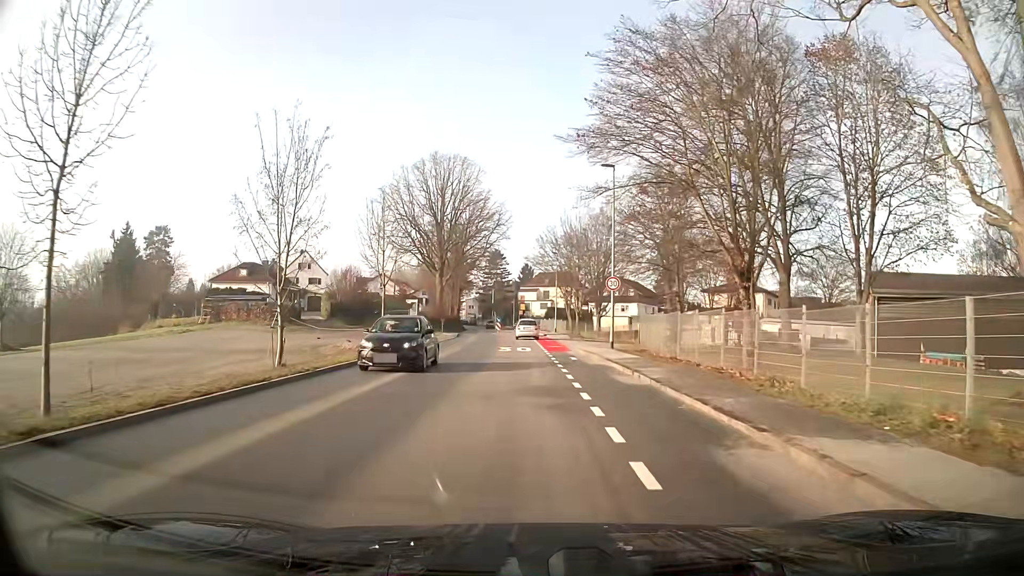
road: tertiary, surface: asphalt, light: Day
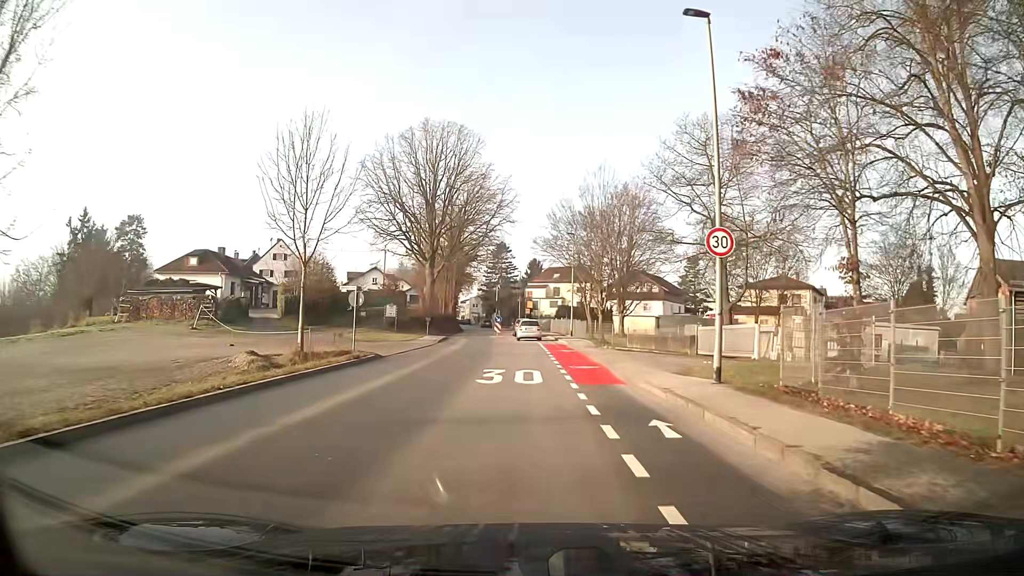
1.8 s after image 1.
(-0.1, +15.6) m; -1°
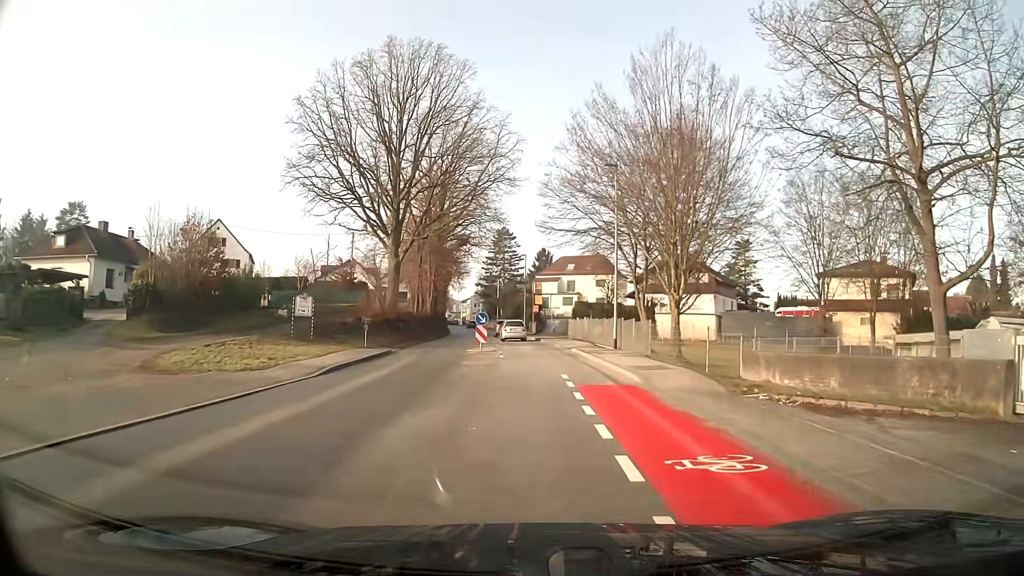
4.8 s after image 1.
(-0.1, +24.3) m; -1°
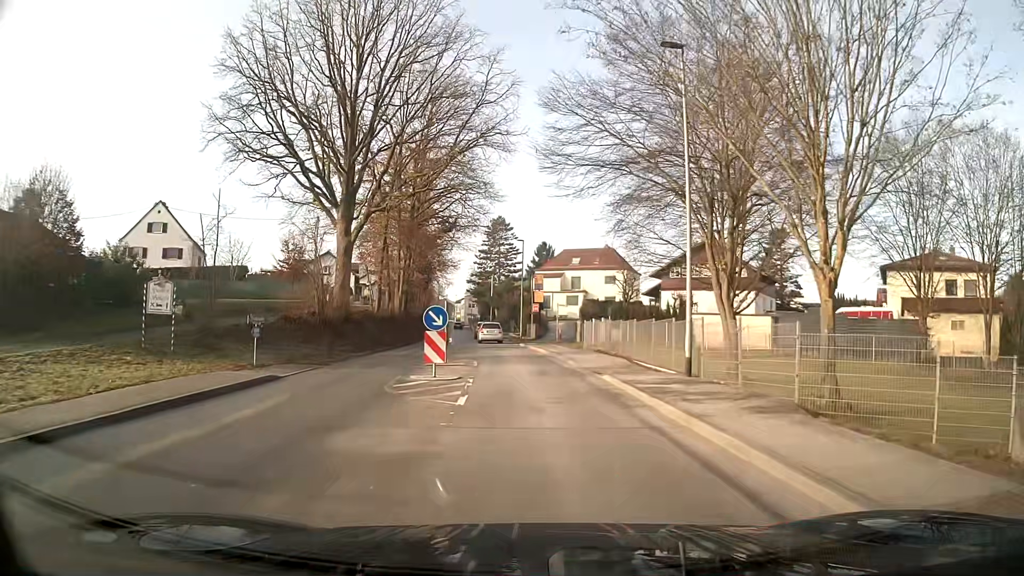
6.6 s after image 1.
(0.0, +14.3) m; 0°
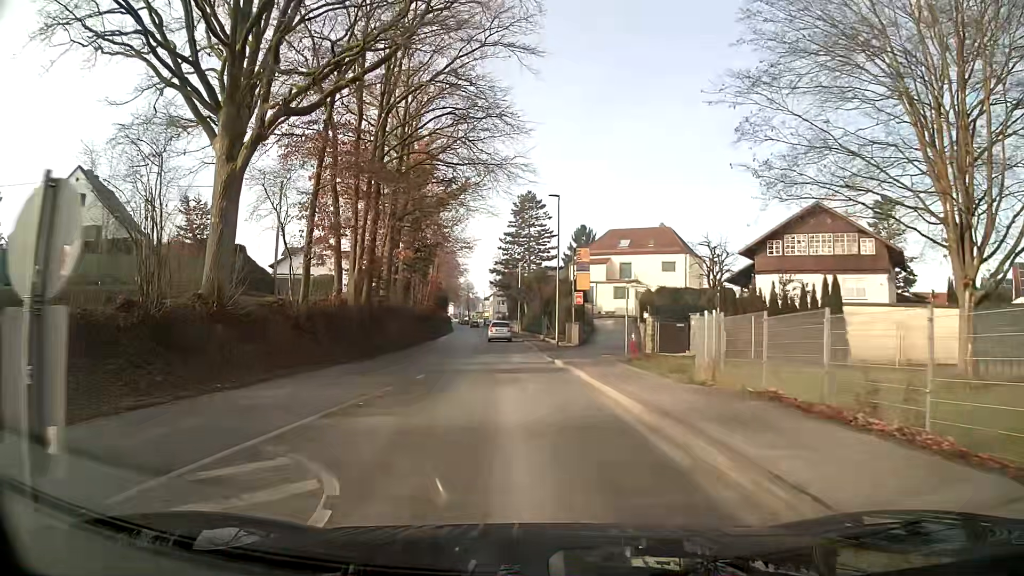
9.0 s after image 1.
(-0.5, +19.4) m; -5°
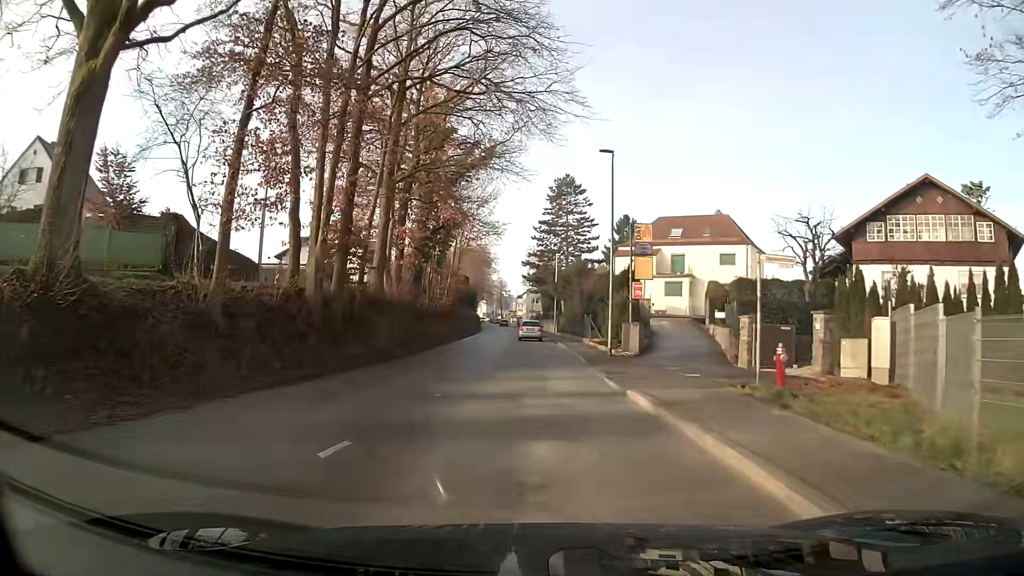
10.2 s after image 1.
(-0.1, +9.8) m; -1°
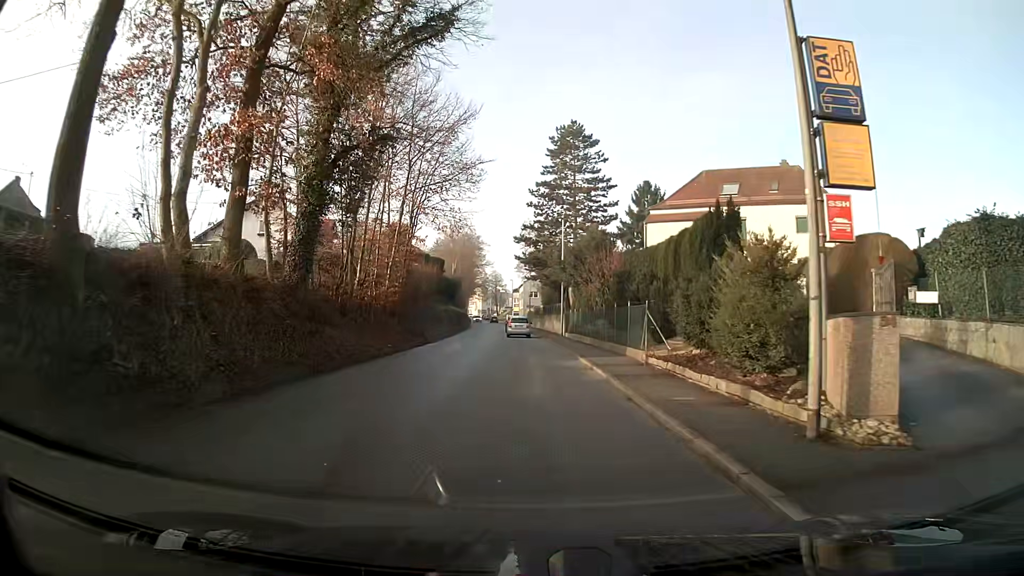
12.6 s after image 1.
(0.0, +19.9) m; +1°
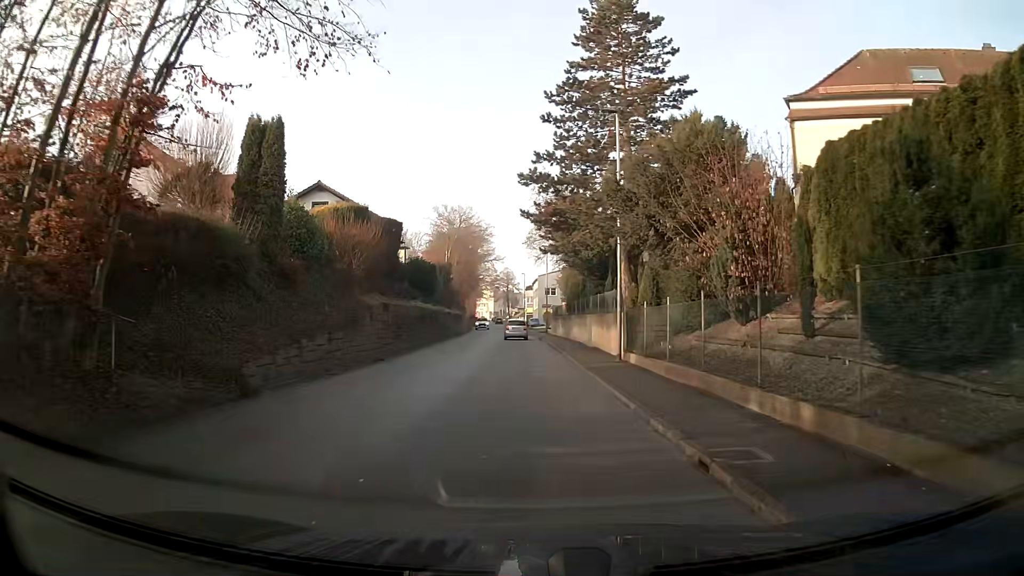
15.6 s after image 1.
(-0.4, +24.9) m; -2°
(0, +10) (0, +20) (0, +30) (-1, +40) (-1, +50) (-2, +60) (-2, +70) (-3, +80) (-3, +90) (-4, +100) m
